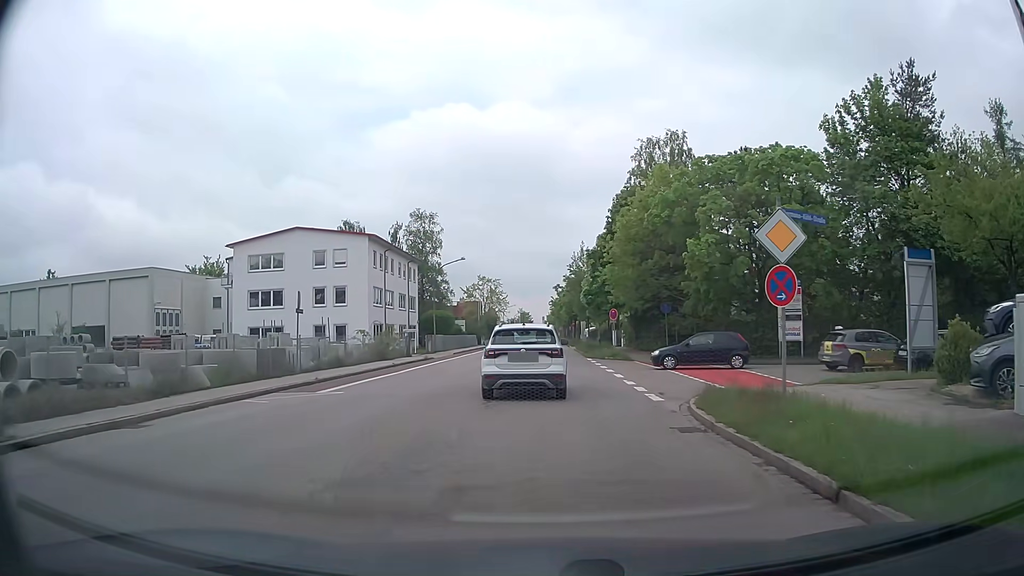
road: tertiary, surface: asphalt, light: Day
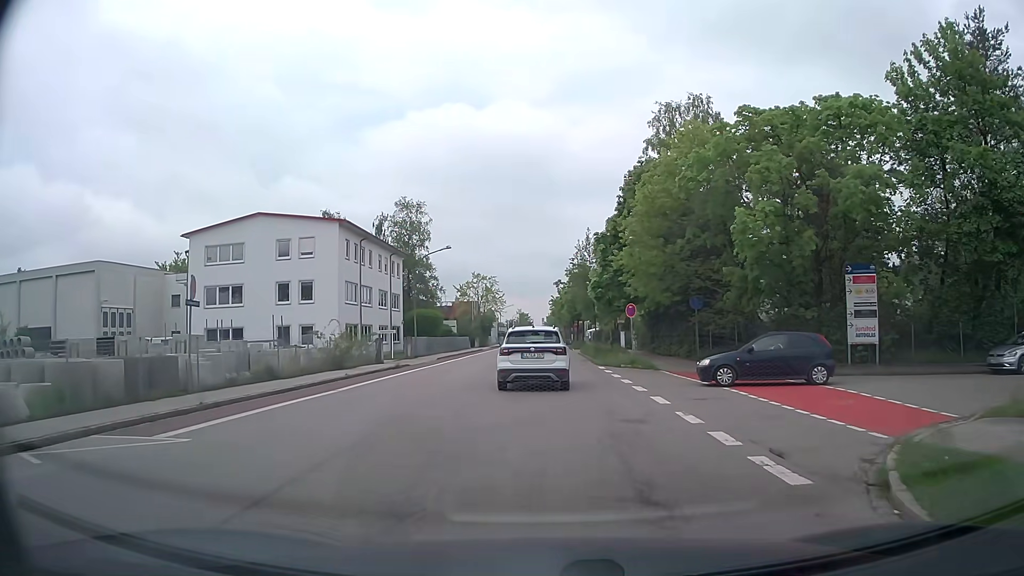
(-0.1, +7.9) m; -1°
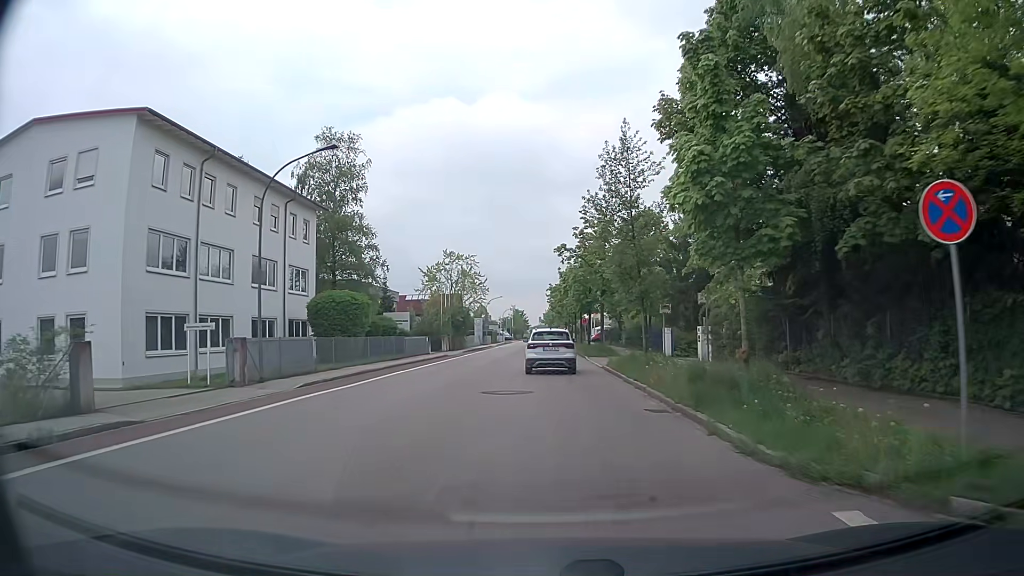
(+0.3, +25.2) m; +1°
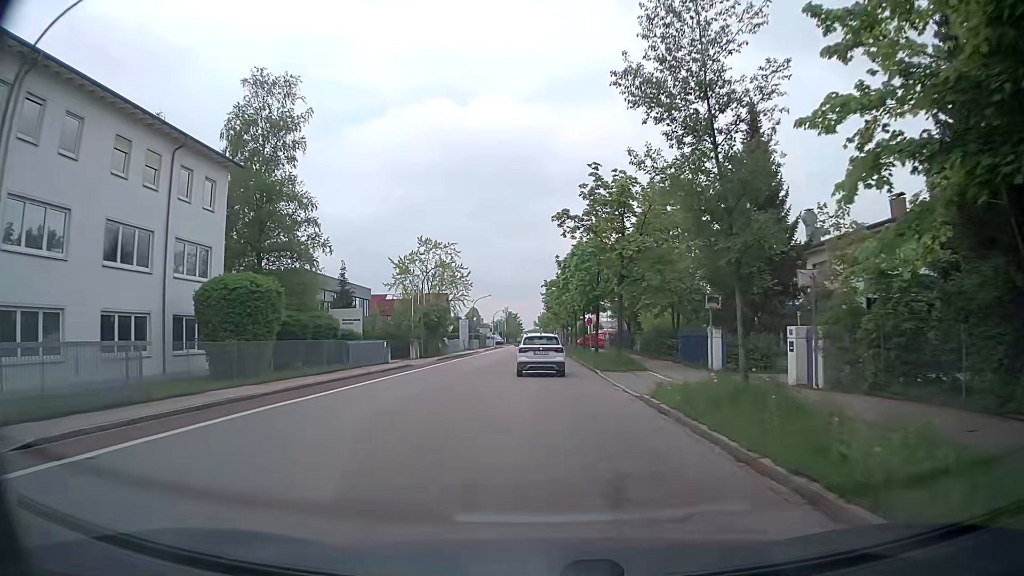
(0.0, +12.3) m; 0°
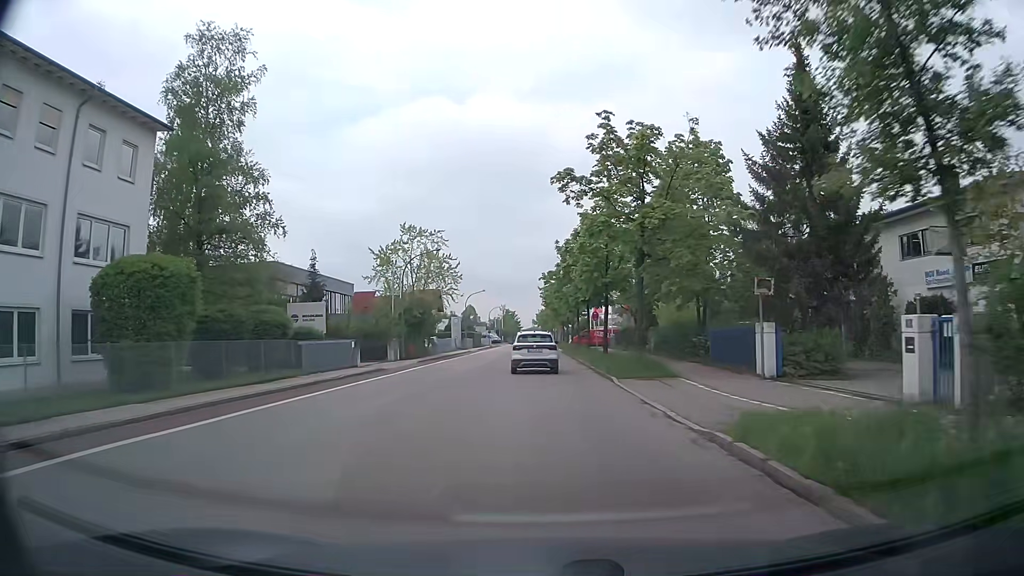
(0.0, +6.6) m; 0°
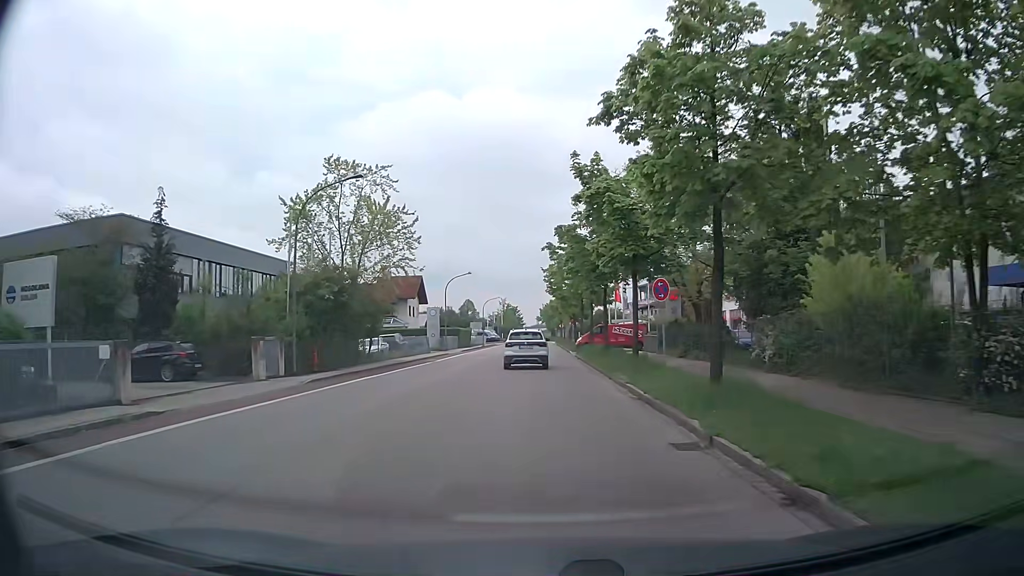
(-0.1, +20.5) m; 0°
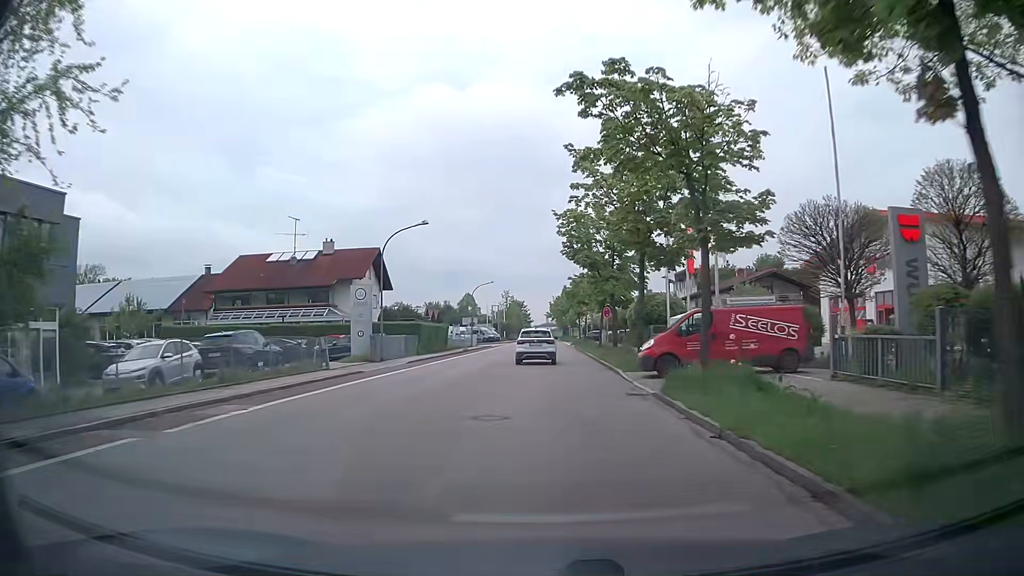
(-0.4, +28.4) m; -1°
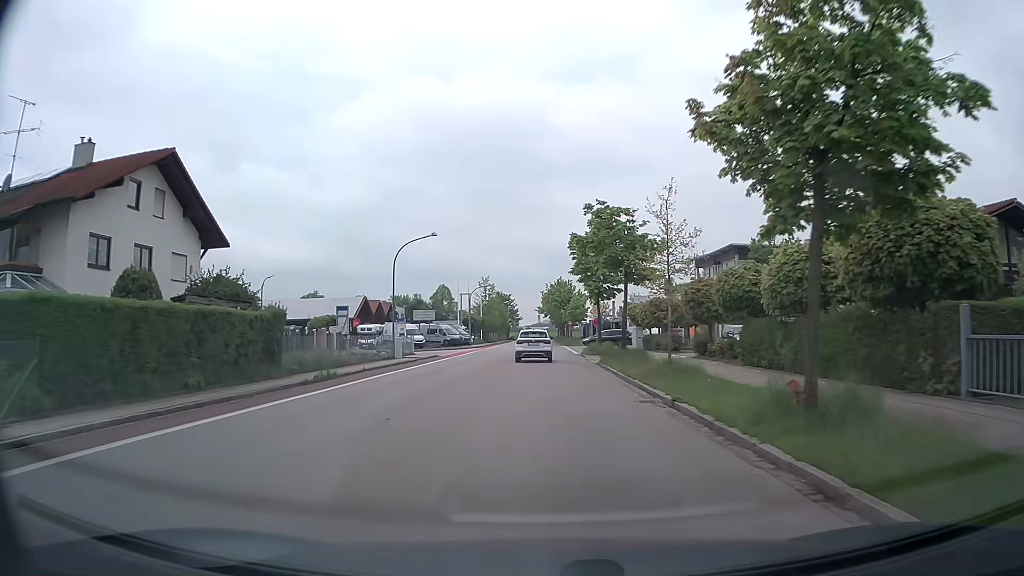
(+0.1, +36.4) m; 0°
(0, +10) (0, +20) (0, +30) (0, +40) (0, +50) (0, +60) (0, +70) (0, +80) (0, +90) (0, +100) m
